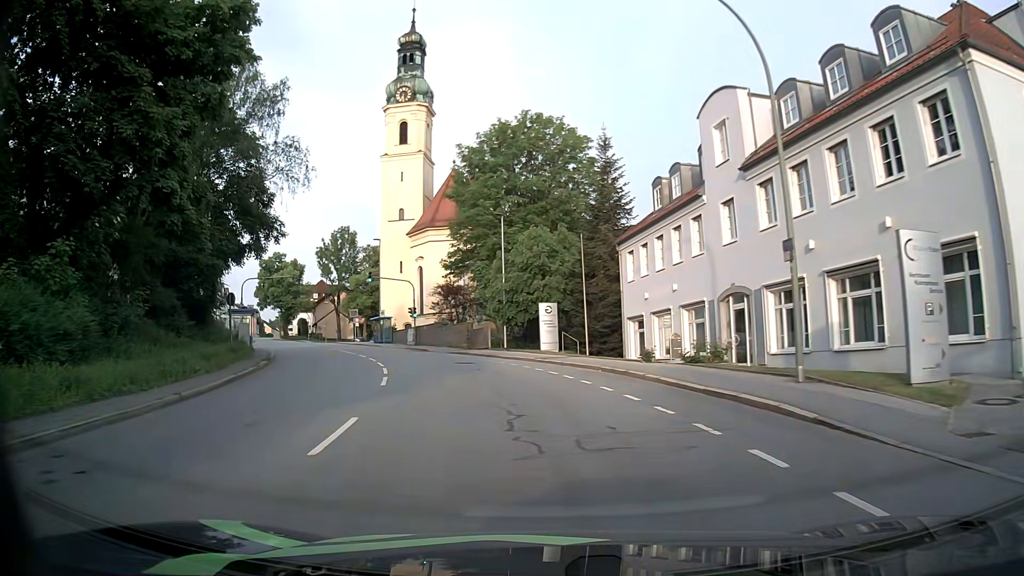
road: tertiary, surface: asphalt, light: Day
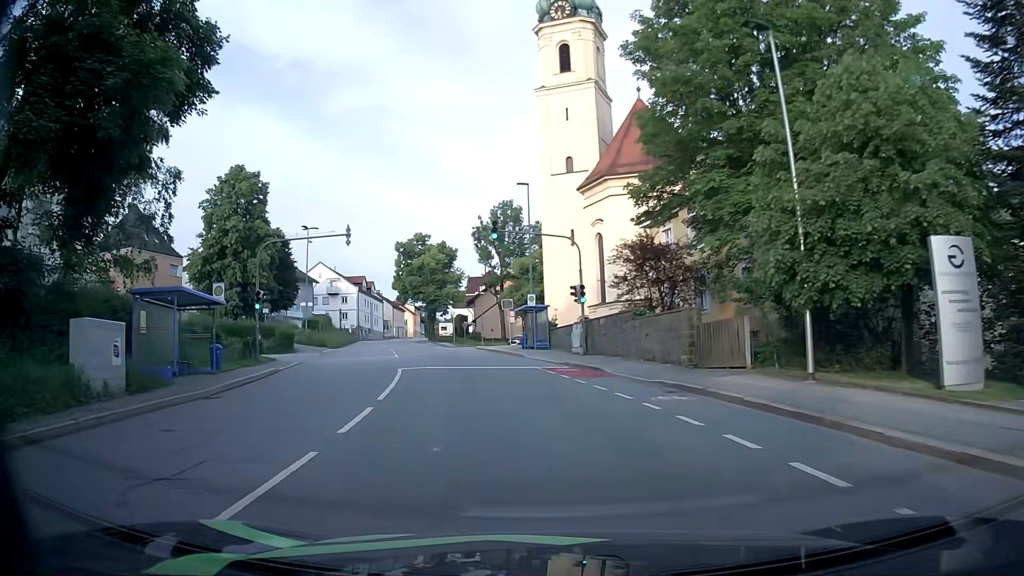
(-3.7, +25.5) m; -16°
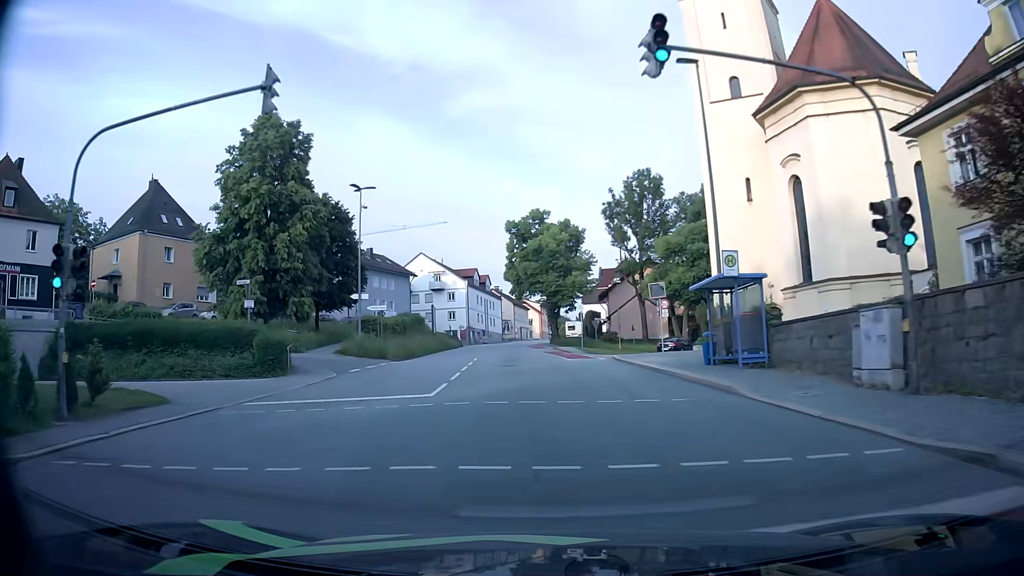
(-2.1, +19.9) m; -12°
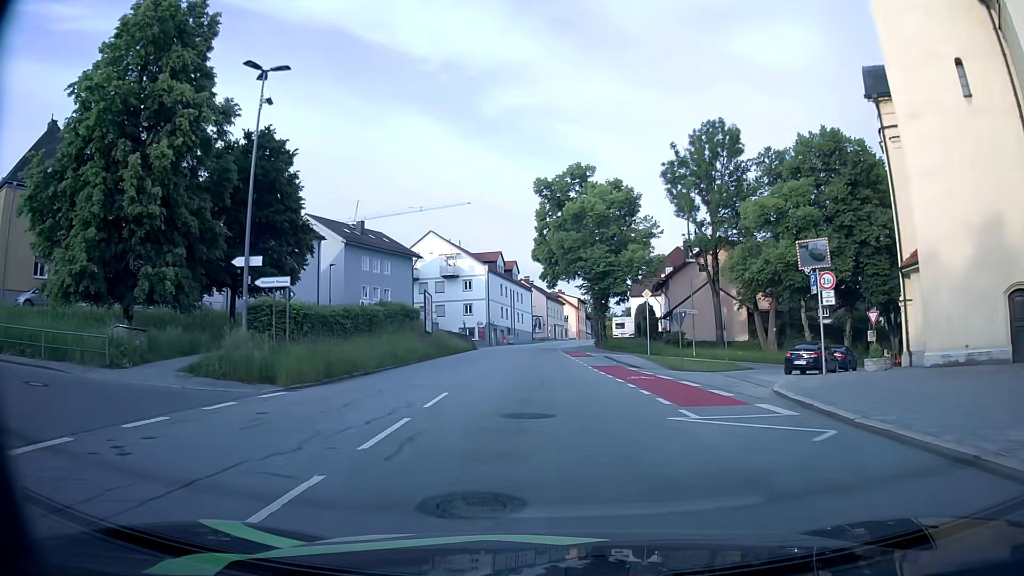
(-0.7, +20.8) m; -3°
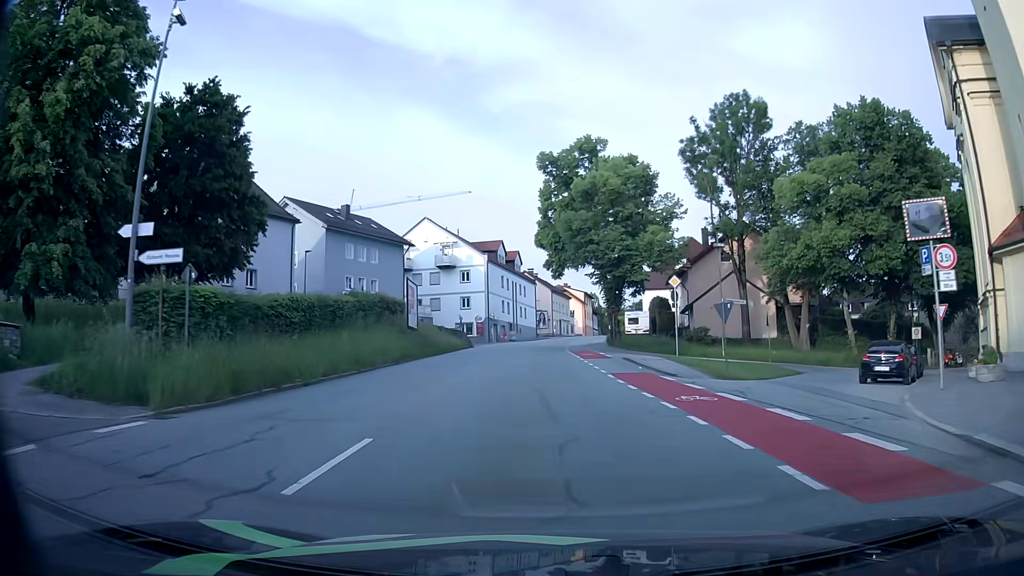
(-0.1, +7.1) m; -1°
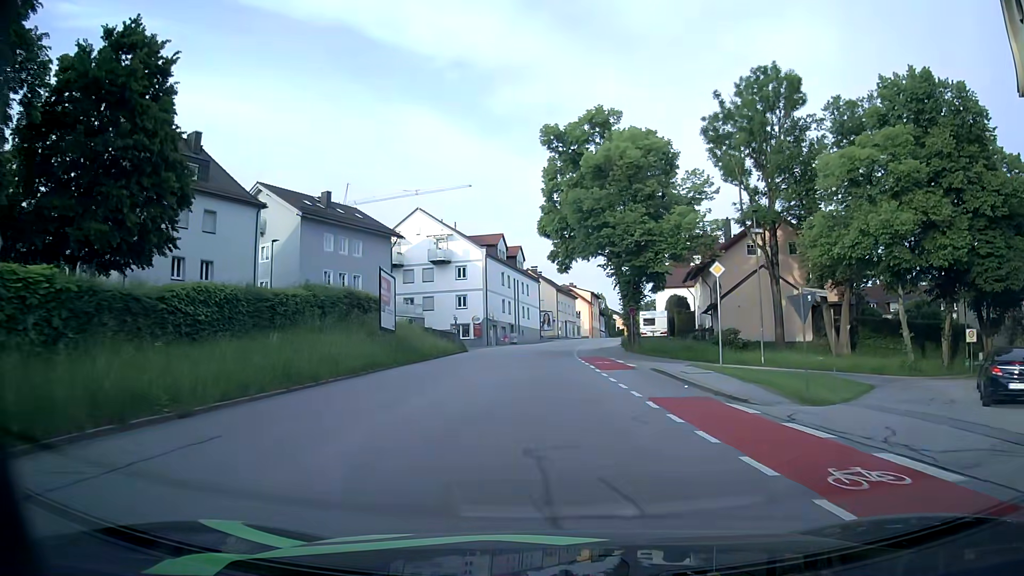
(0.0, +7.2) m; 0°
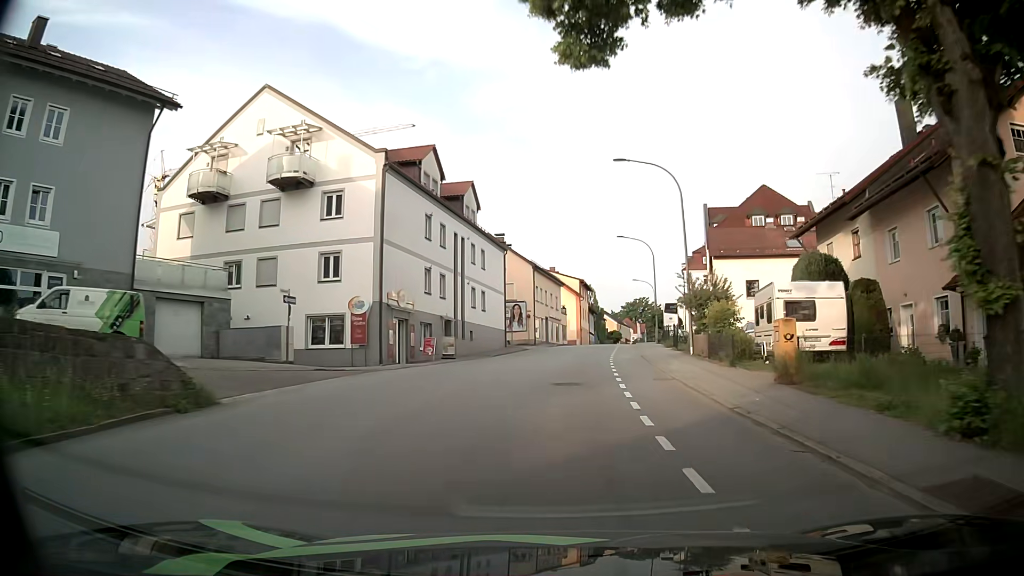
(0.0, +36.9) m; +2°
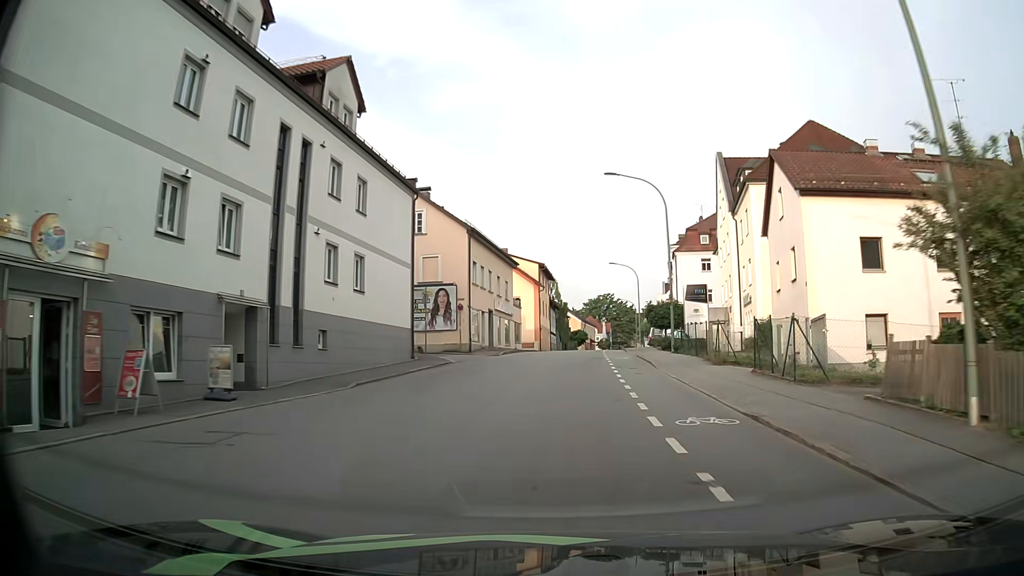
(+0.9, +22.4) m; +4°
(0, +10) (+1, +20) (+1, +30) (+2, +40) (+3, +50) (+4, +60) (+6, +70) (+7, +80) (+8, +90) (+10, +99) m
